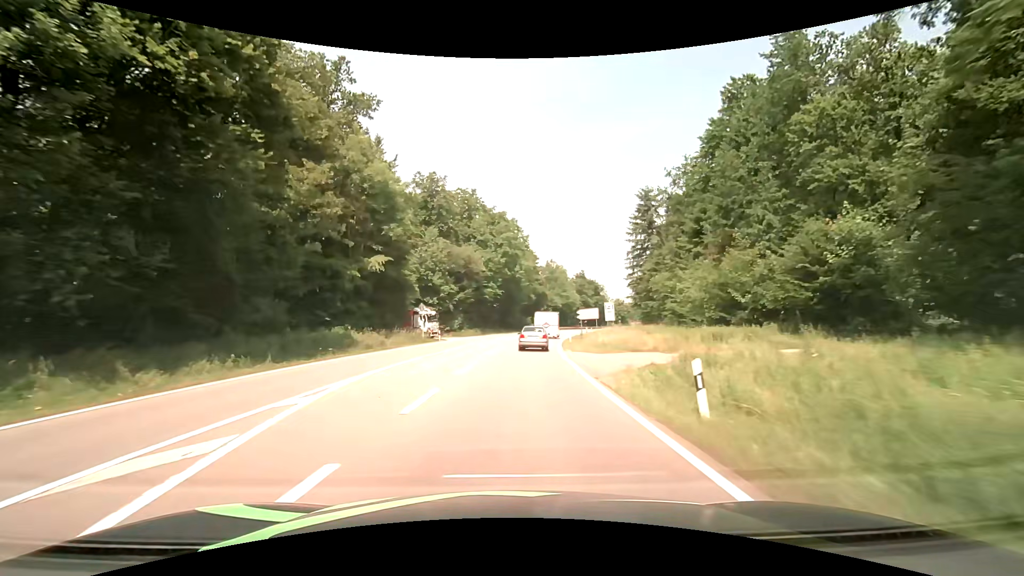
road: secondary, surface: asphalt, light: Day
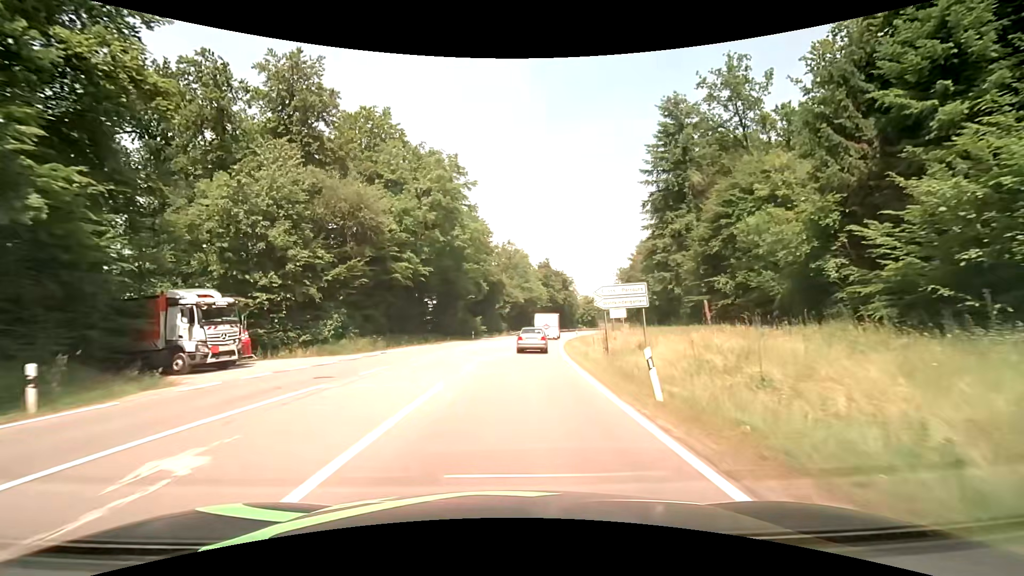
(+2.0, +36.7) m; +6°
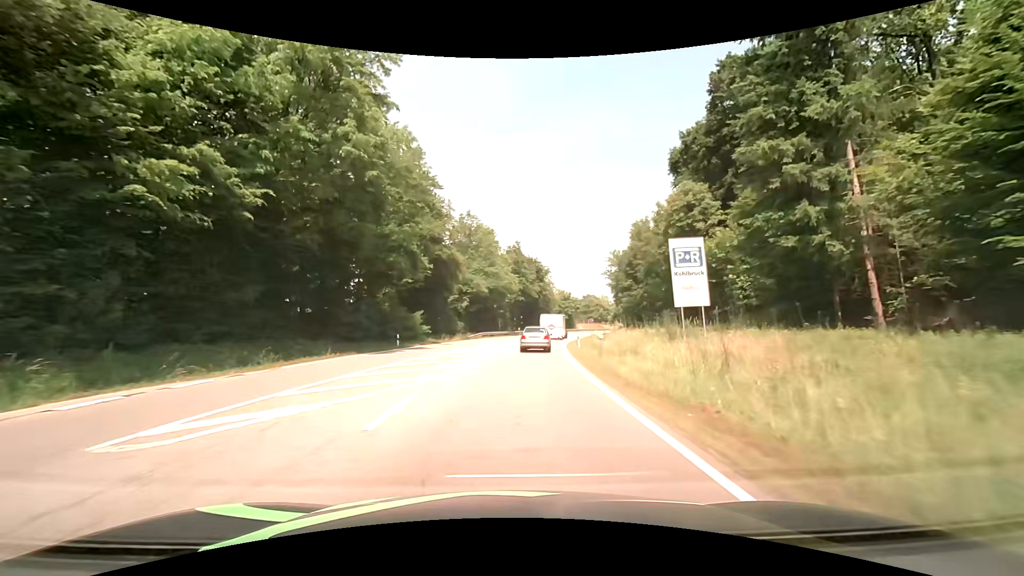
(+0.7, +27.0) m; +4°
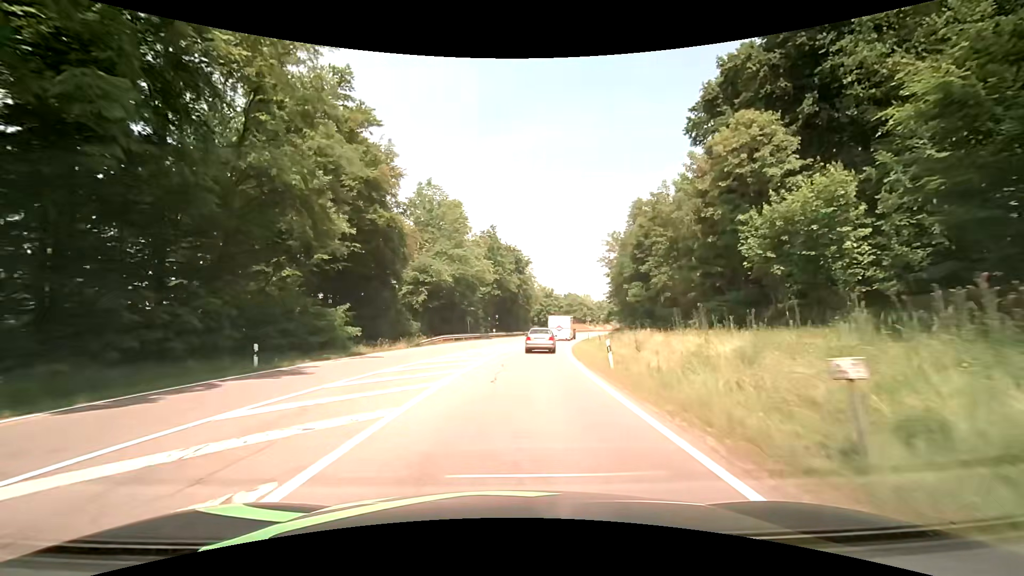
(+0.4, +17.8) m; +3°
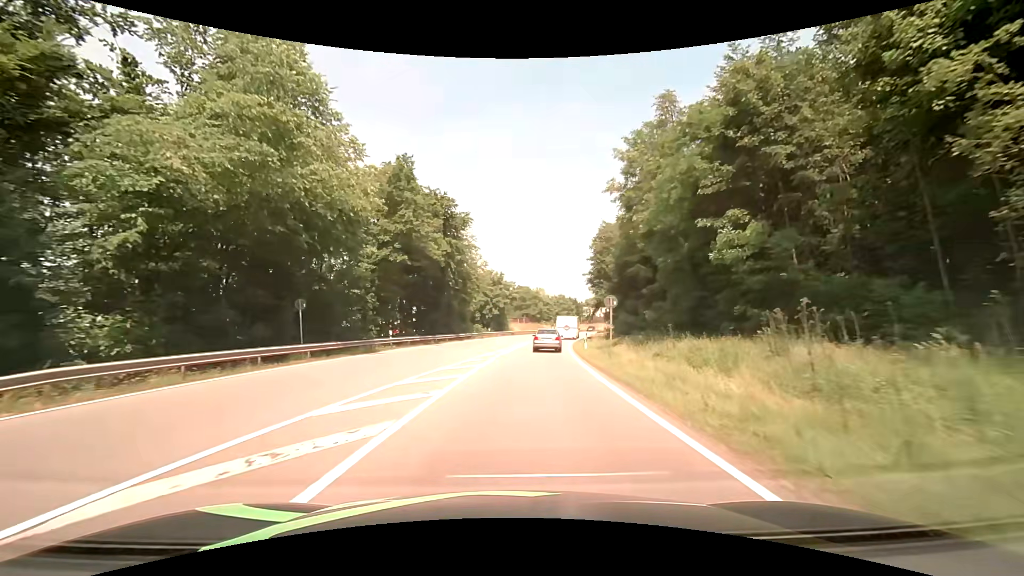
(+2.0, +35.7) m; +6°
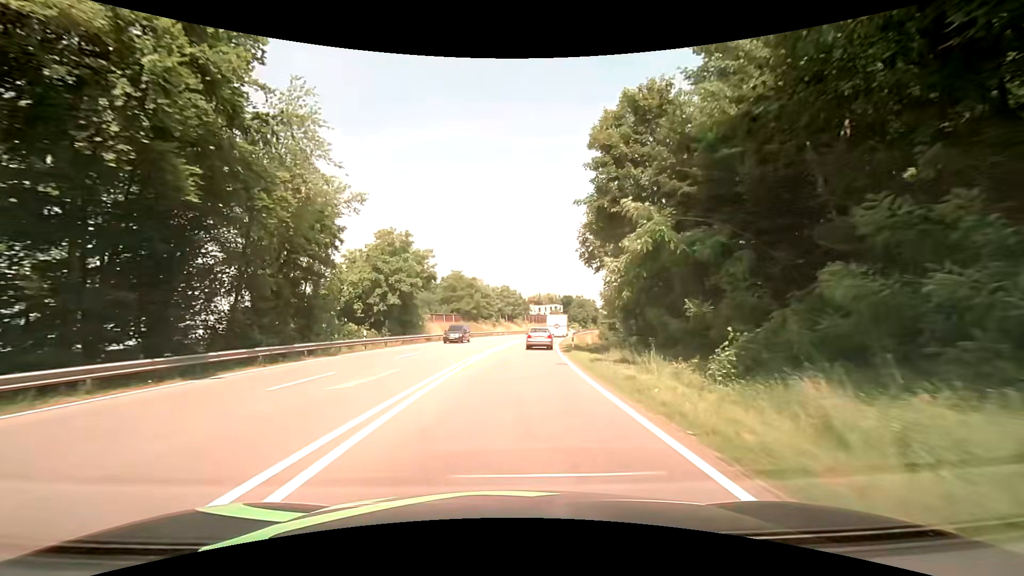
(+2.7, +37.2) m; +8°
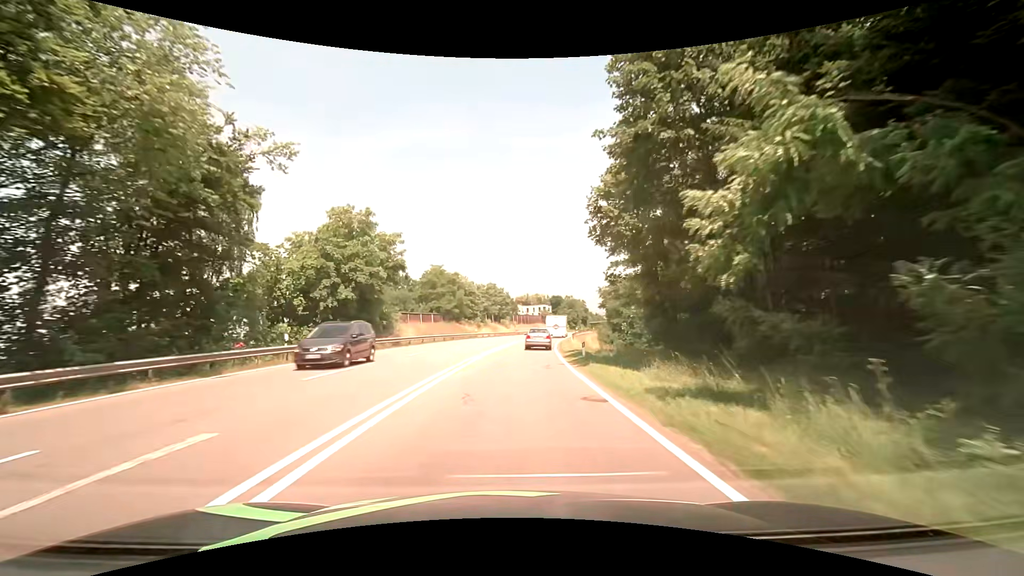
(+0.1, +9.6) m; +1°
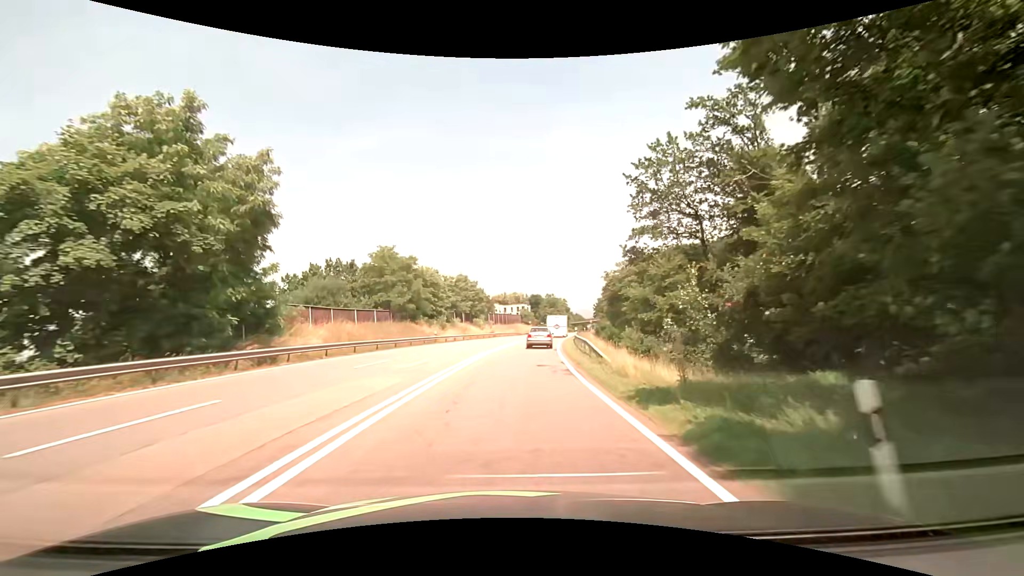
(+0.4, +19.5) m; +2°
(0, +10) (+1, +20) (+1, +30) (+2, +40) (+3, +50) (+5, +60) (+6, +70) (+8, +79) (+10, +89) (+12, +99) m
